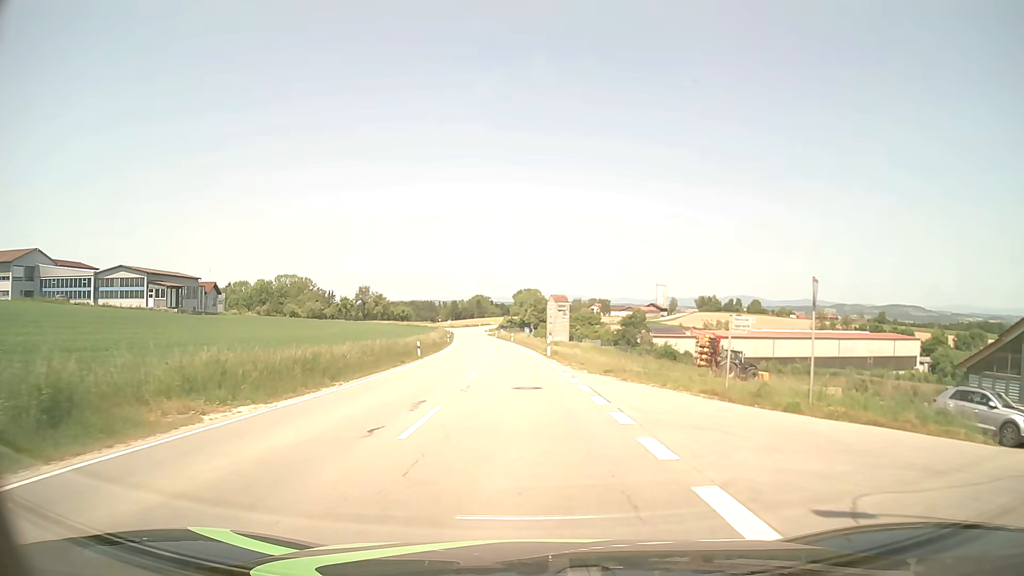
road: tertiary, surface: asphalt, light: Day
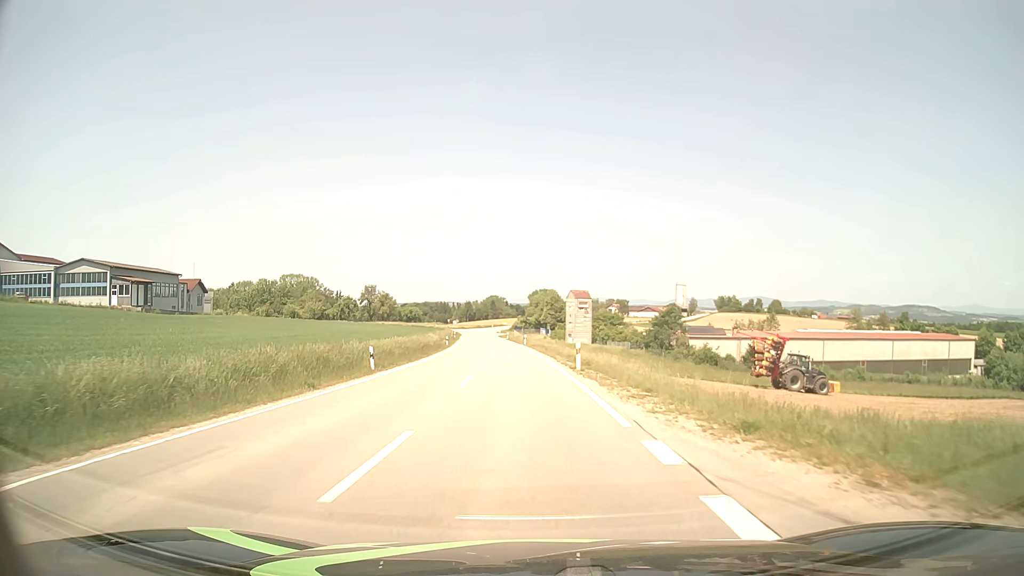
(-0.1, +15.2) m; -1°
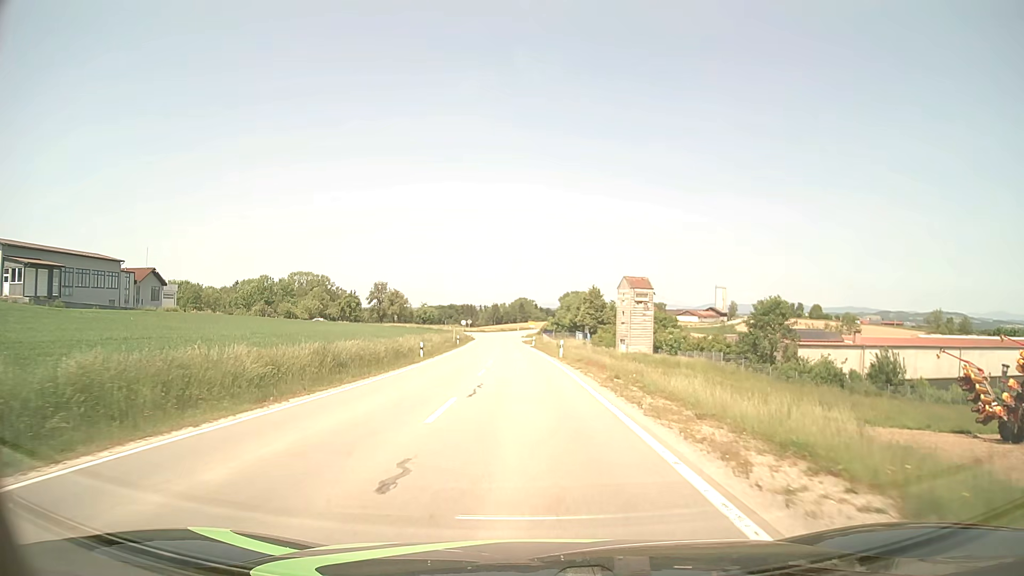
(-0.8, +30.4) m; -3°
(0, +10) (0, +20) (-1, +30) (-1, +40) (-1, +50) (-2, +60) (-2, +70) (-3, +80) (-3, +90) (-4, +100) m
